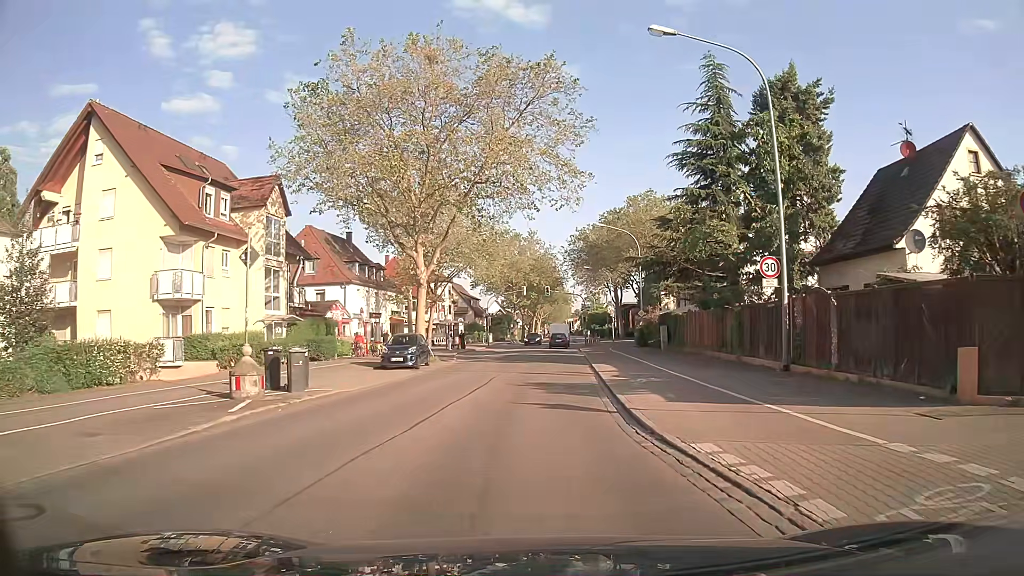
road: secondary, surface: asphalt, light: Day
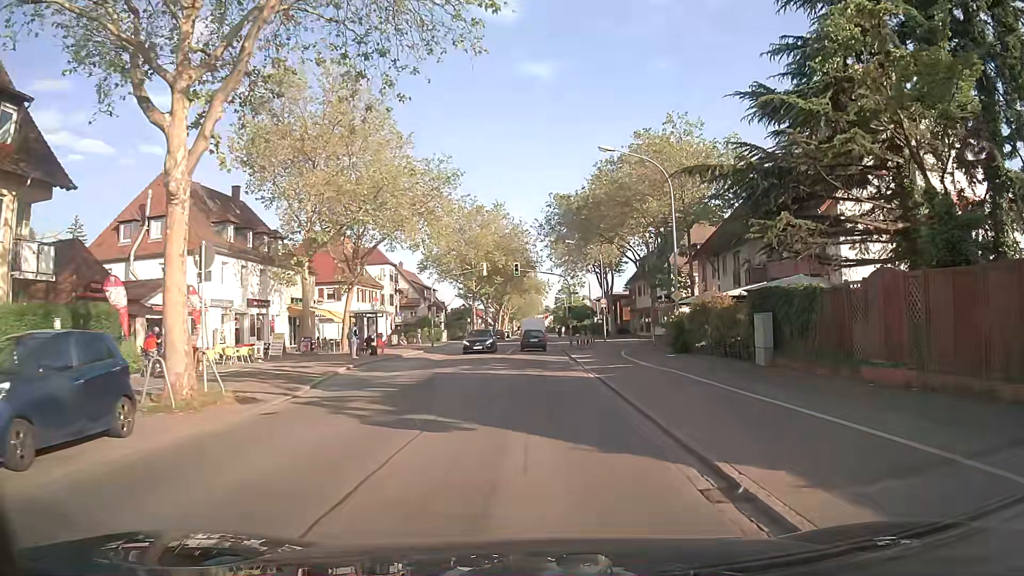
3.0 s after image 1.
(+0.5, +22.2) m; +3°
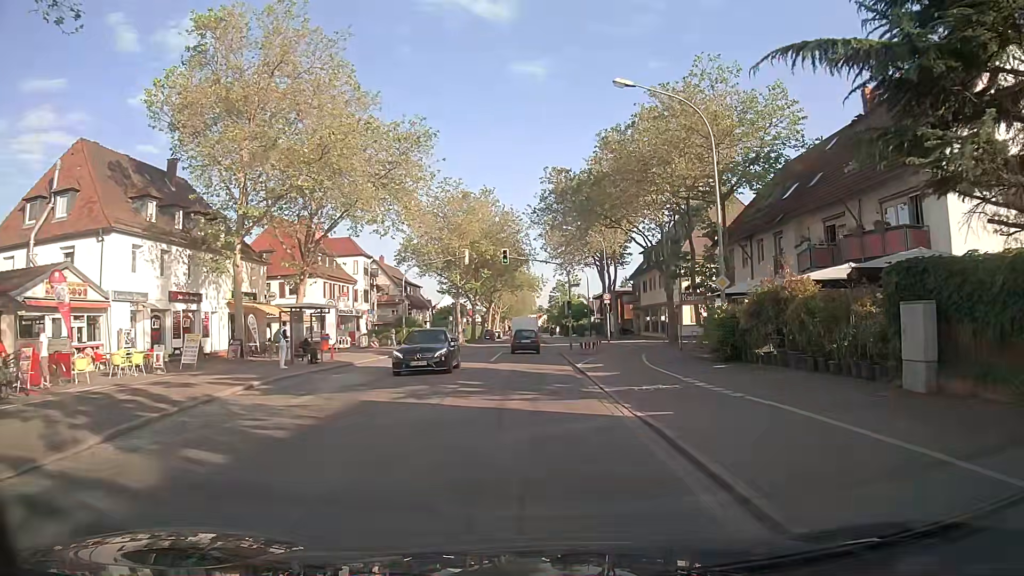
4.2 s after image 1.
(+0.1, +8.9) m; +1°
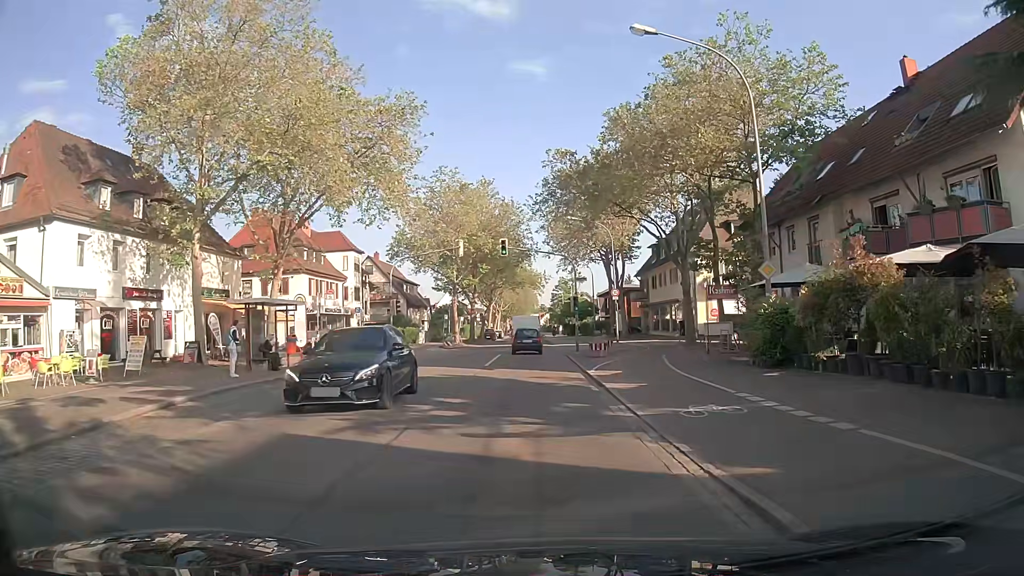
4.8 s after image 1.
(0.0, +4.4) m; -2°
